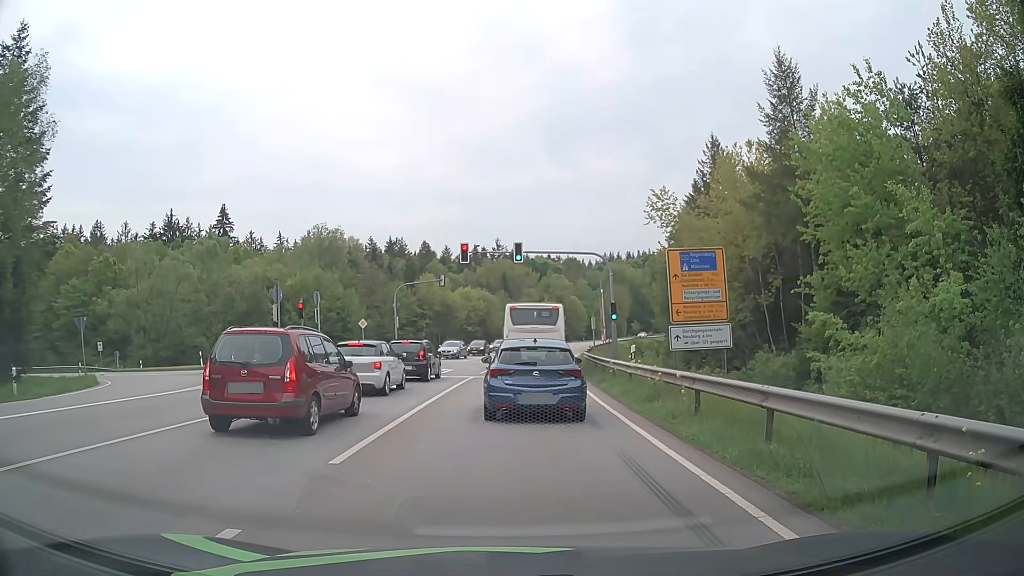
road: secondary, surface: asphalt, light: Day
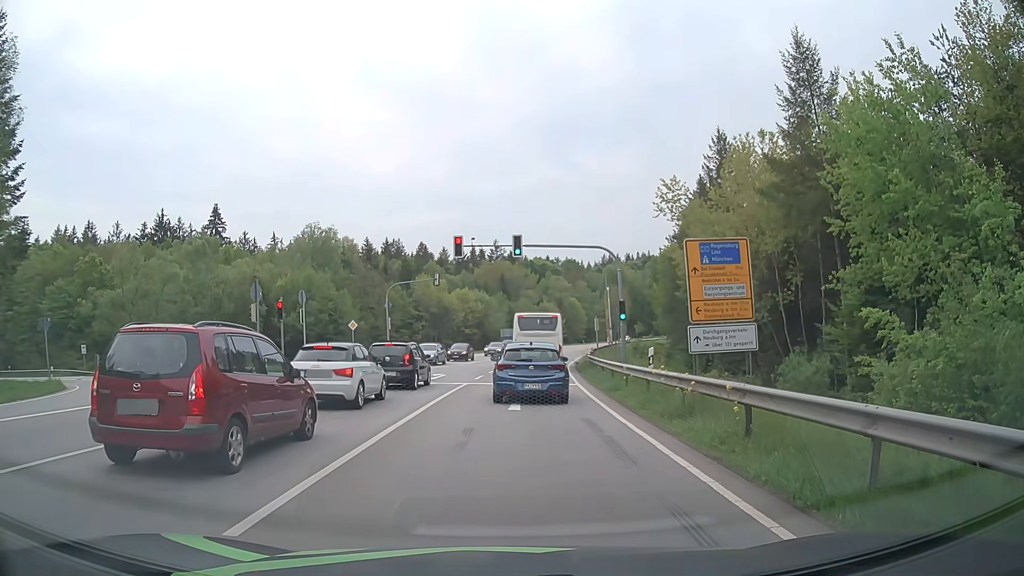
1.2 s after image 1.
(0.0, +3.1) m; 0°
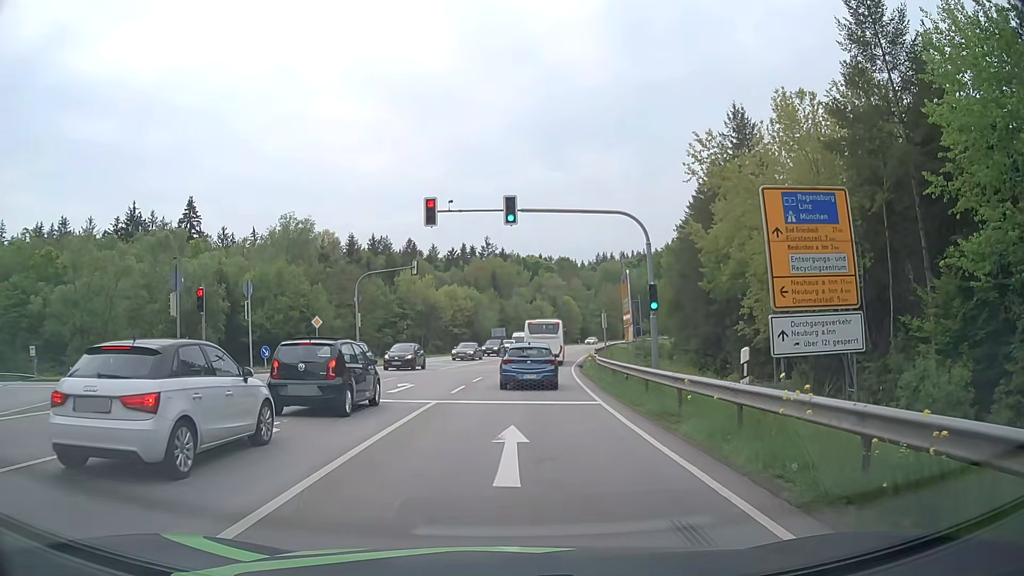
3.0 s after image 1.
(0.0, +8.2) m; 0°
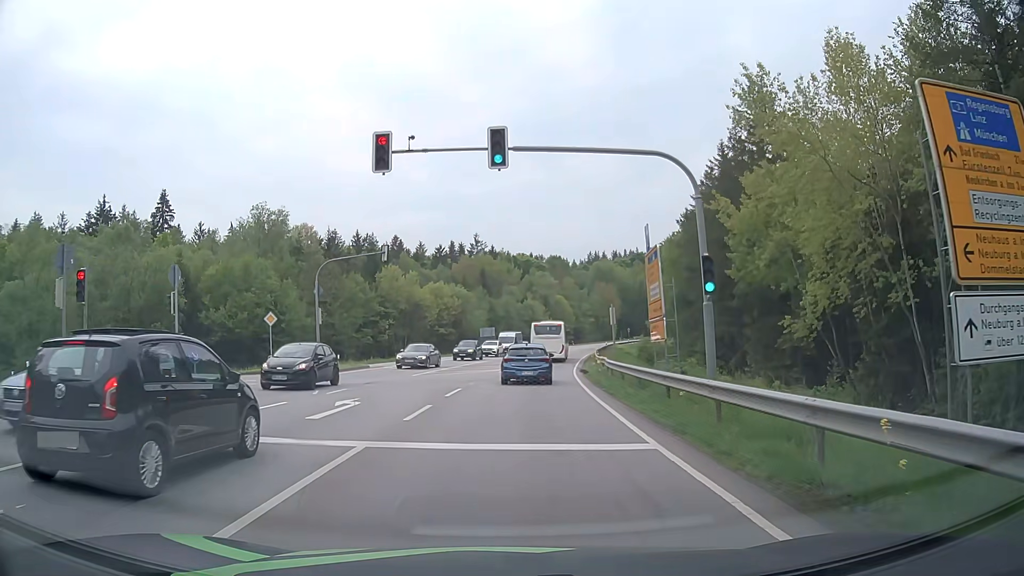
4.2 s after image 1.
(+0.1, +7.3) m; +1°
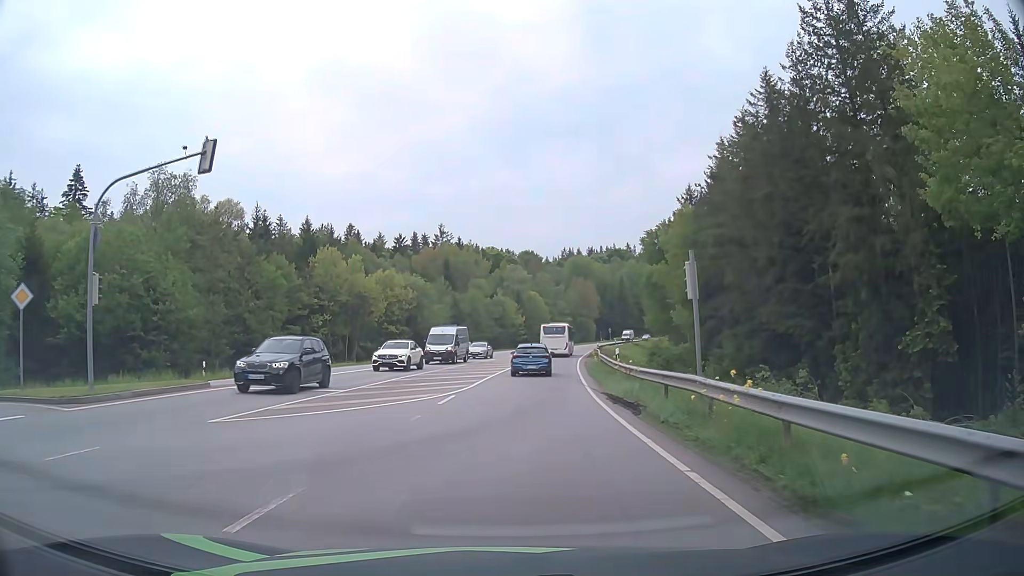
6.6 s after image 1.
(+0.3, +19.9) m; +2°
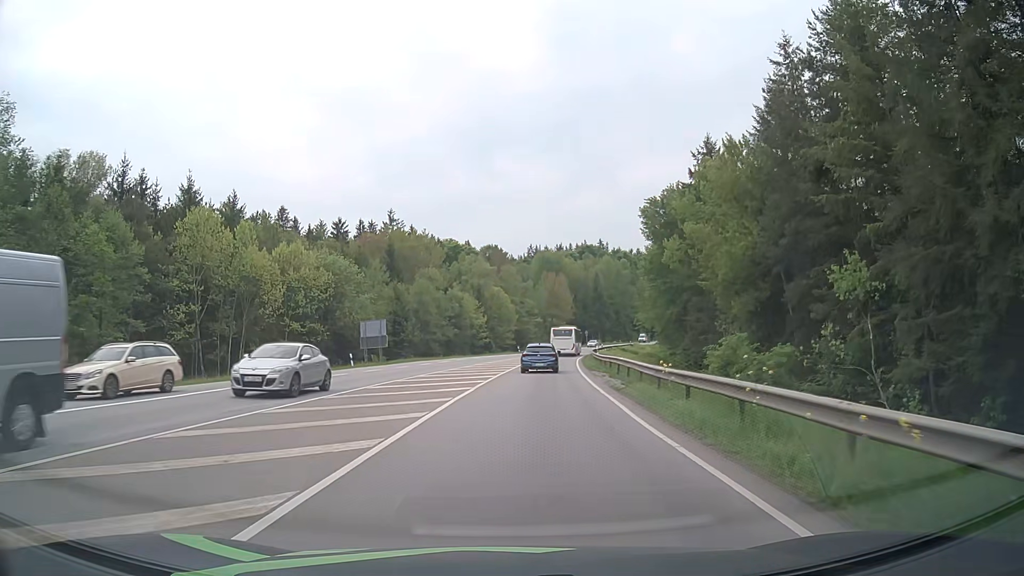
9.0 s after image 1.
(+0.8, +25.7) m; +3°
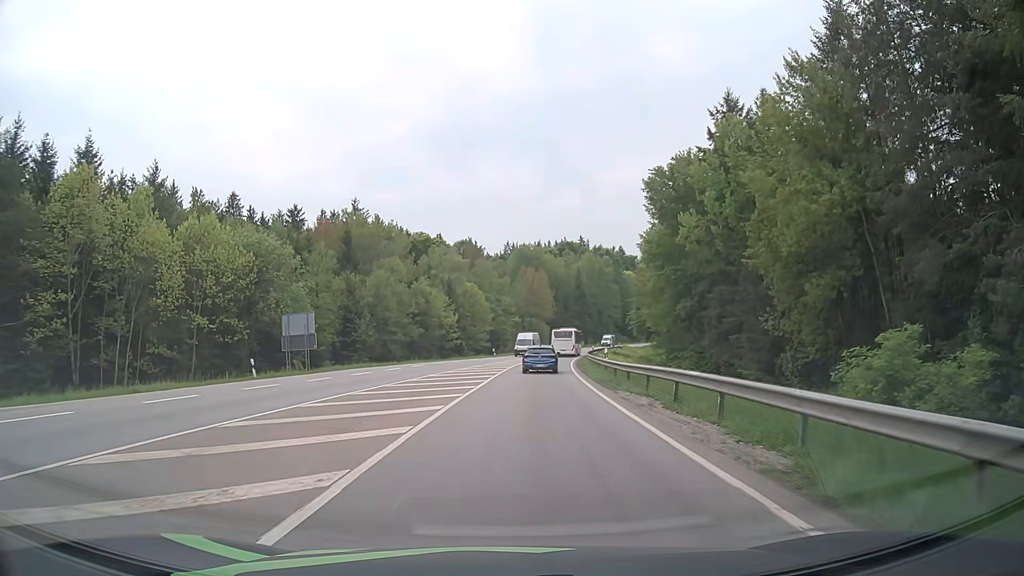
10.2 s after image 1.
(+0.2, +14.5) m; +2°
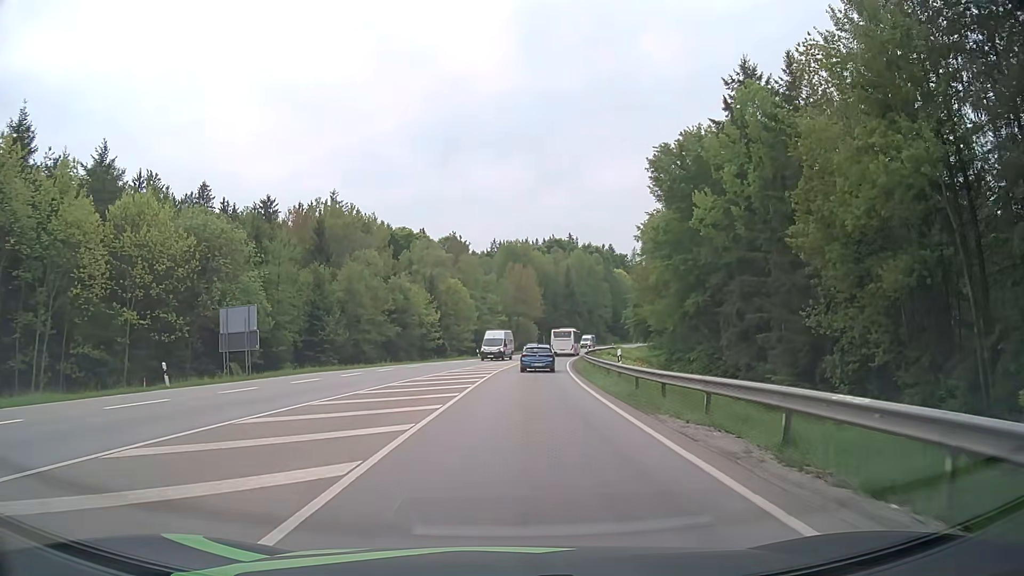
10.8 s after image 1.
(+0.1, +7.7) m; +1°
(0, +10) (+1, +20) (+1, +30) (+2, +40) (+3, +50) (+4, +60) (+5, +70) (+7, +80) (+9, +89) (+11, +99) m
